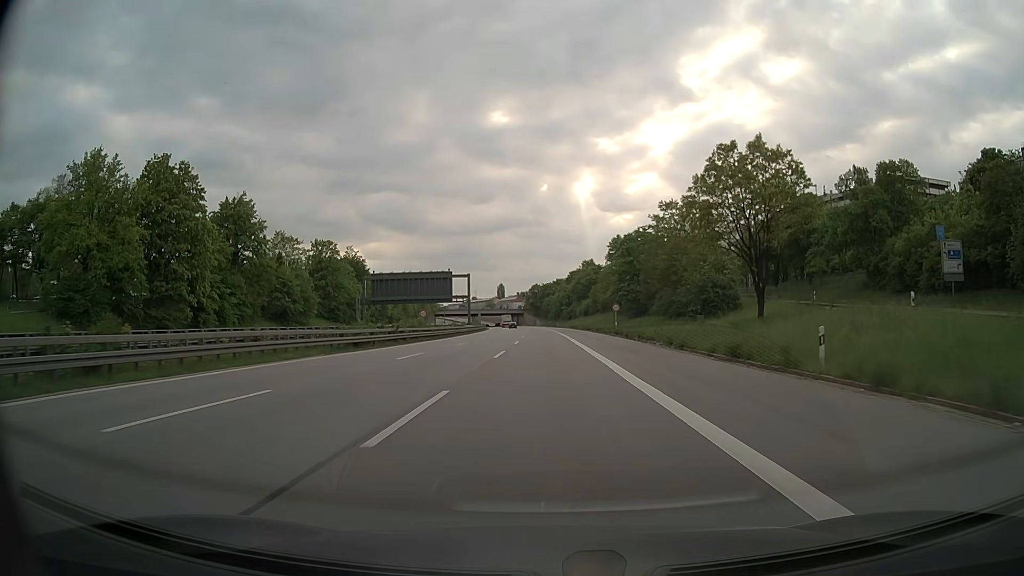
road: motorway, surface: asphalt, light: Day
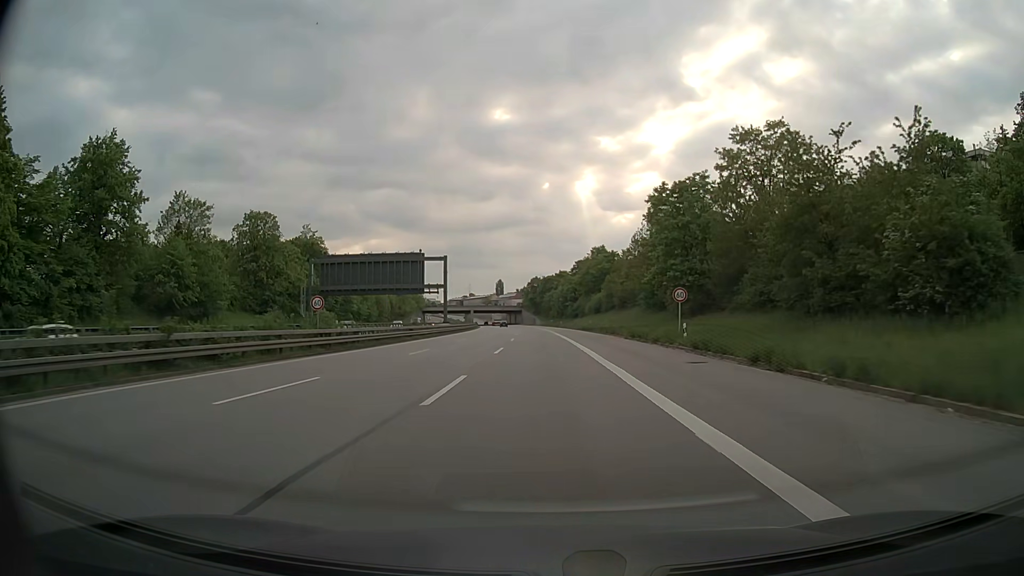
(+0.1, +32.2) m; 0°
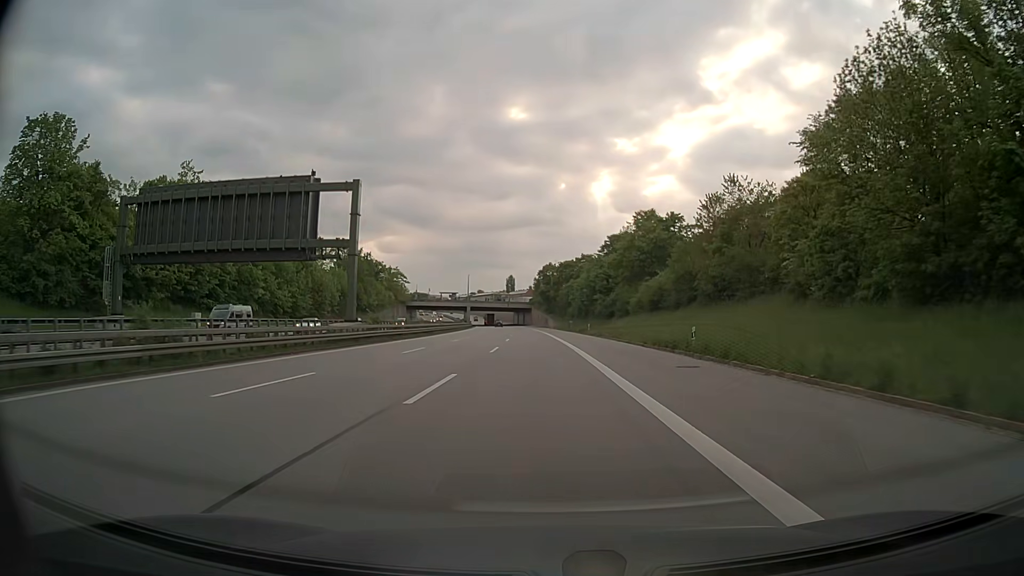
(-0.5, +53.7) m; -1°
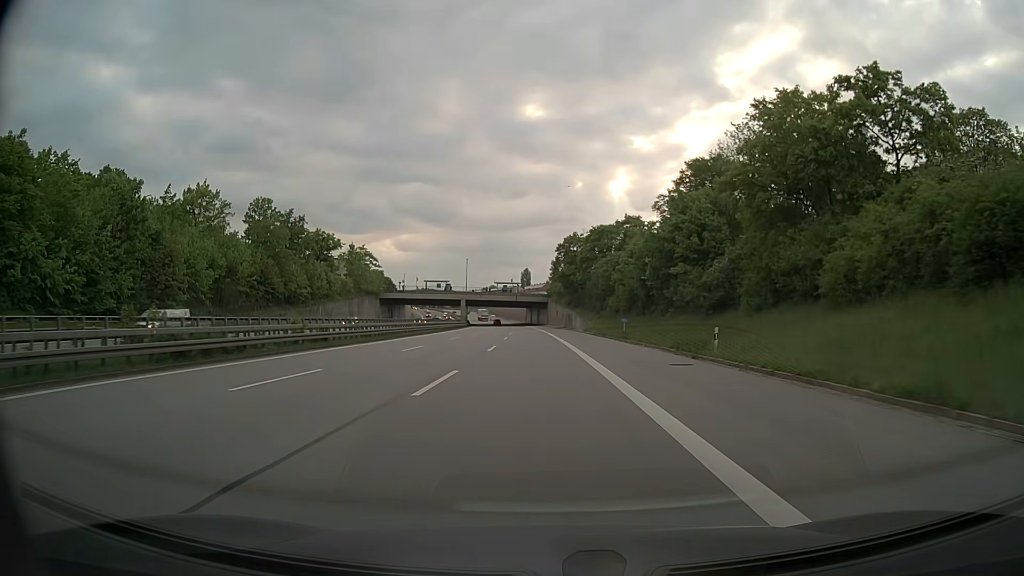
(-0.6, +53.6) m; -2°
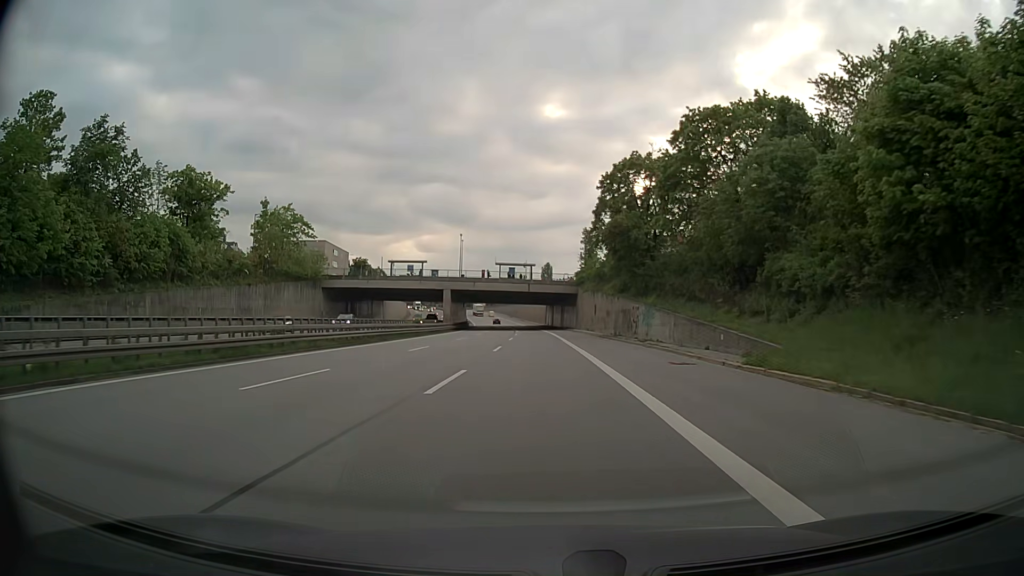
(-0.8, +53.7) m; -1°
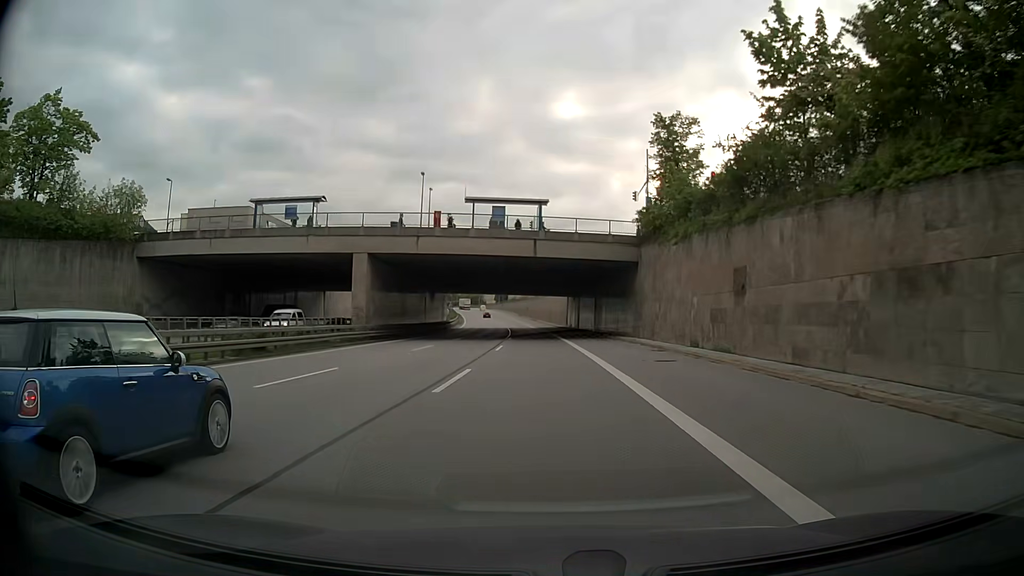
(-0.8, +53.7) m; -2°
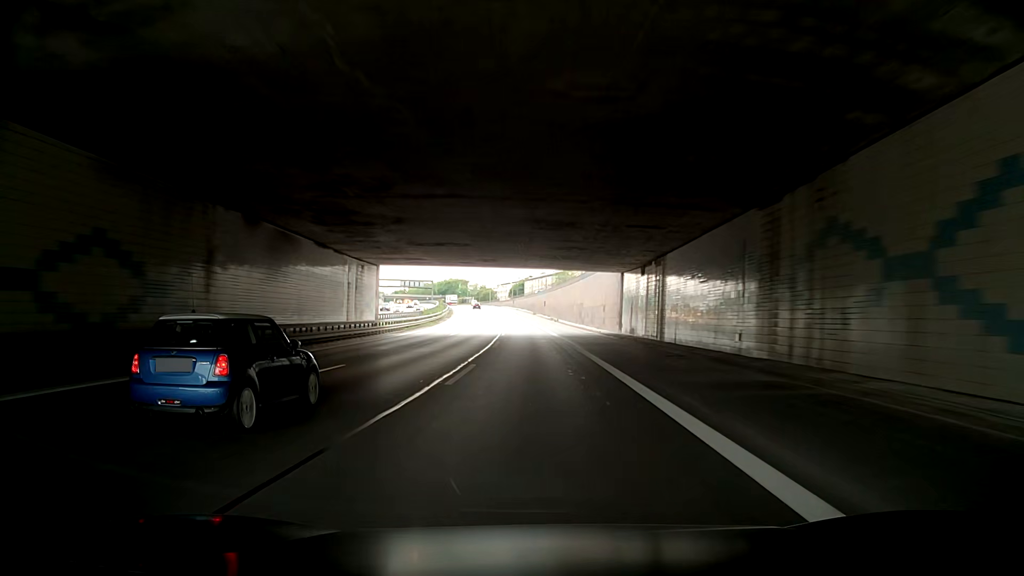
(-0.8, +53.7) m; -2°
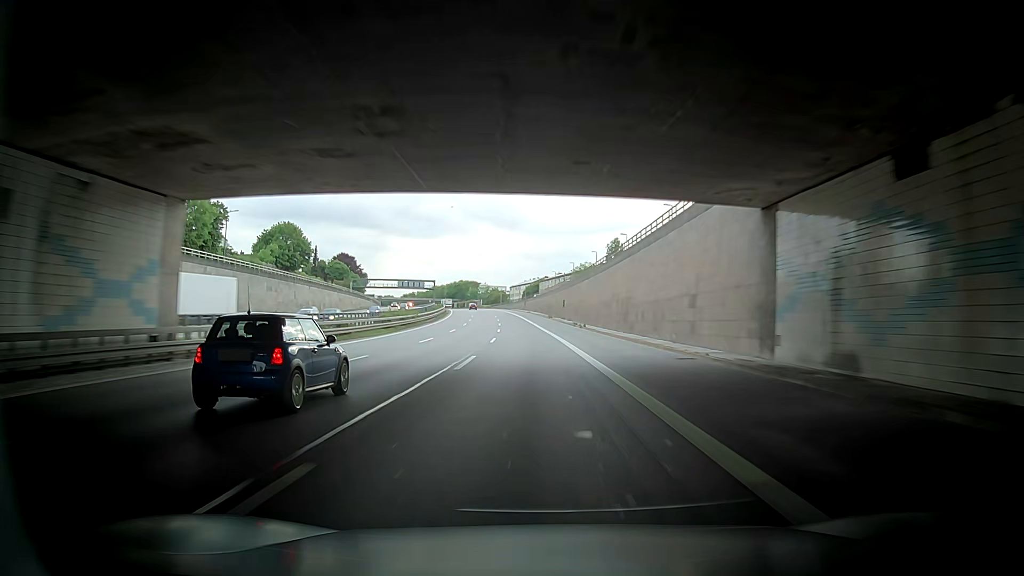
(+0.2, +32.2) m; +3°
(0, +10) (0, +20) (-1, +30) (-2, +40) (-3, +50) (-4, +60) (-6, +70) (-7, +80) (-8, +89) (-10, +99) m
